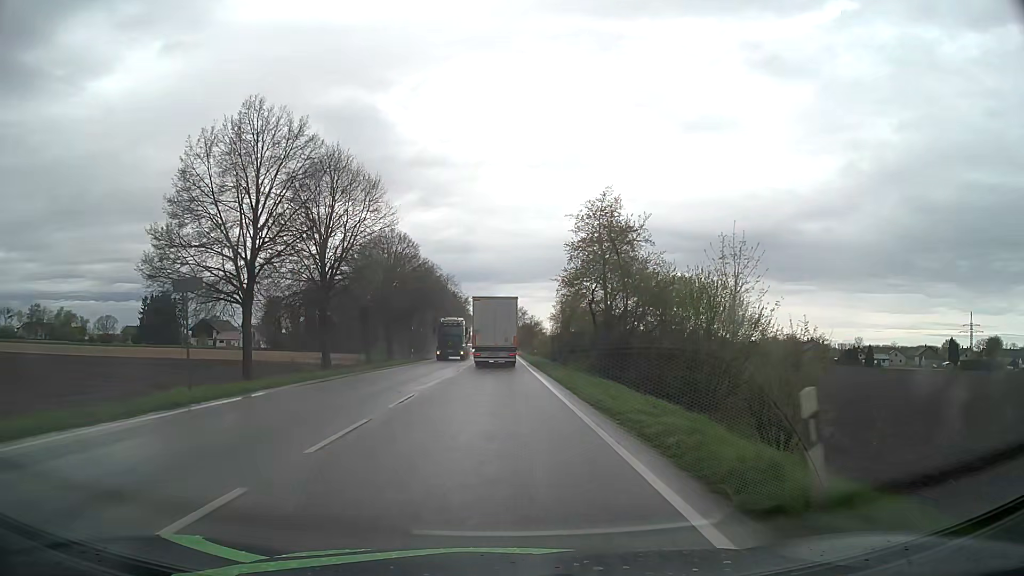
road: primary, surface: asphalt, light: Day
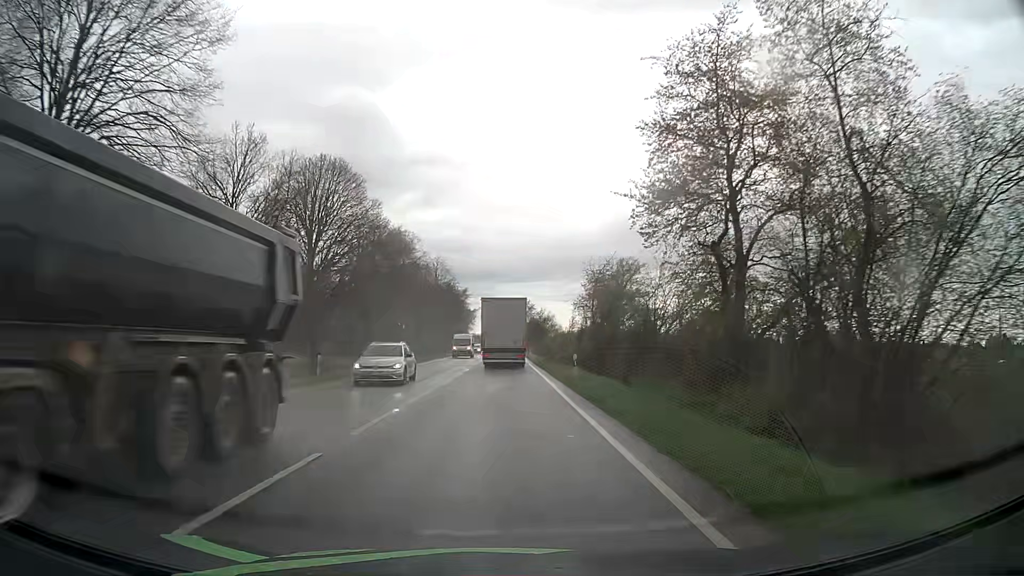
(-0.1, +27.8) m; 0°
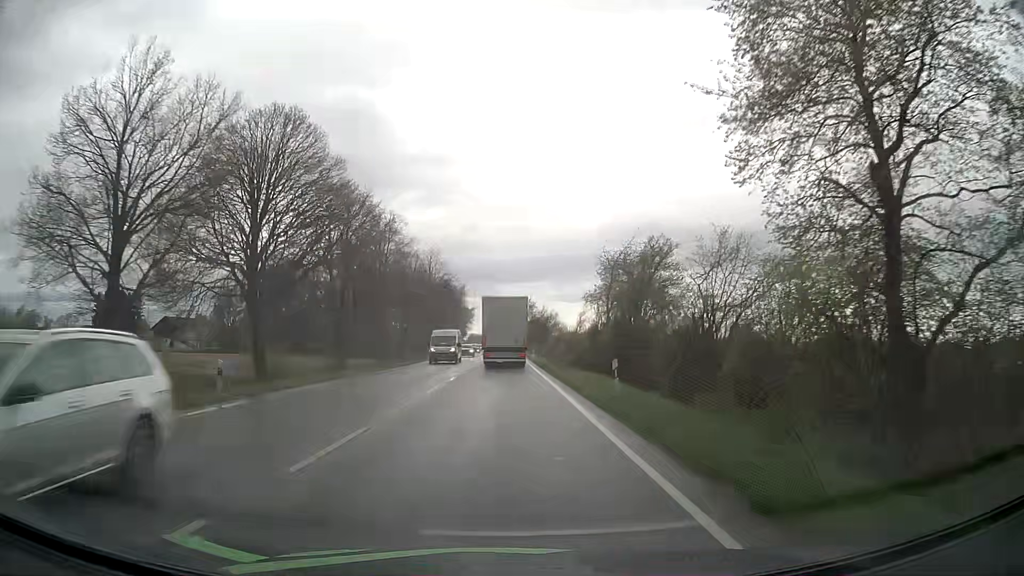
(0.0, +9.3) m; 0°
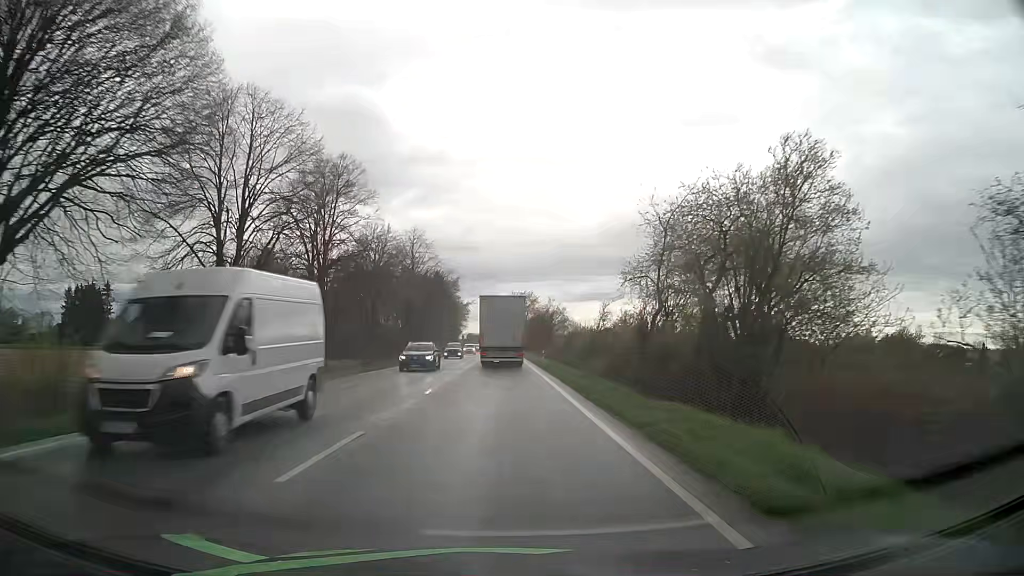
(0.0, +18.6) m; 0°
